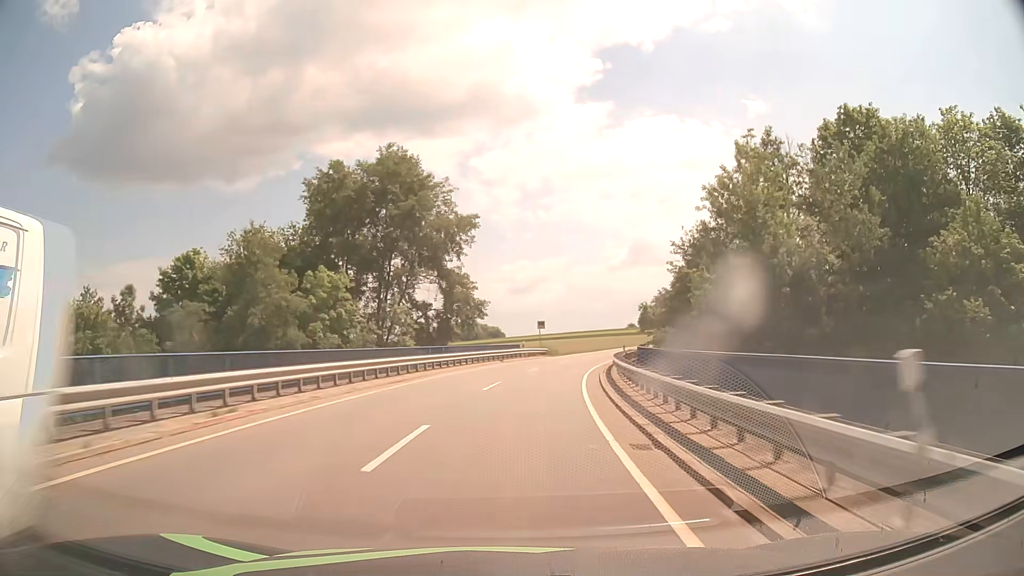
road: tertiary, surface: asphalt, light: Day
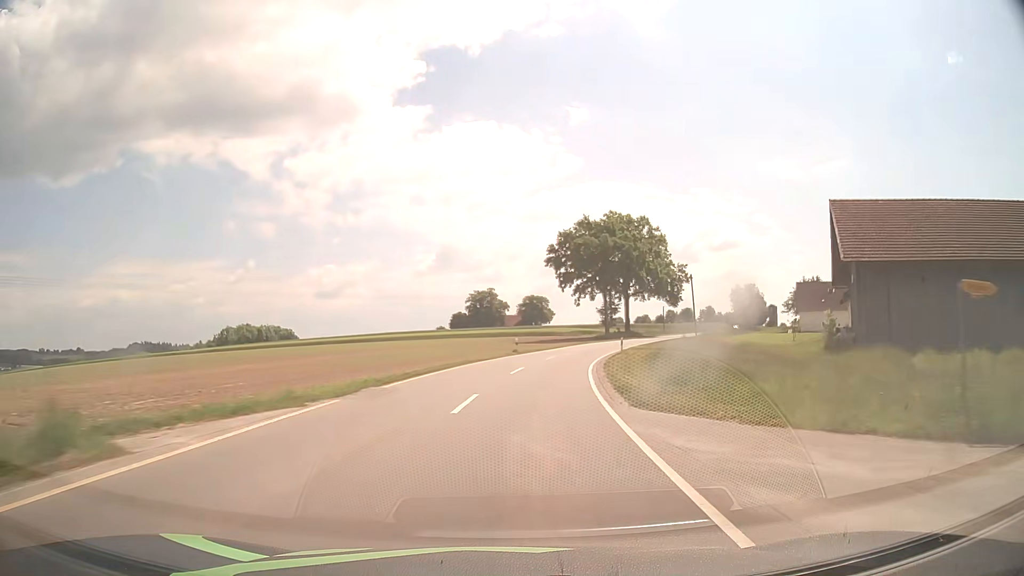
(+7.5, +54.5) m; +16°
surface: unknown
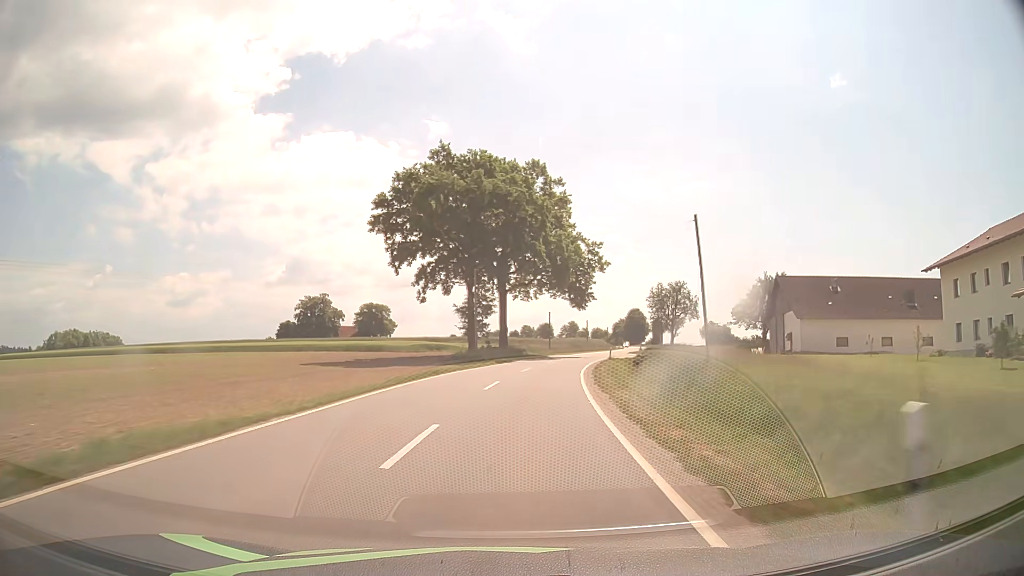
(+4.8, +40.6) m; +13°
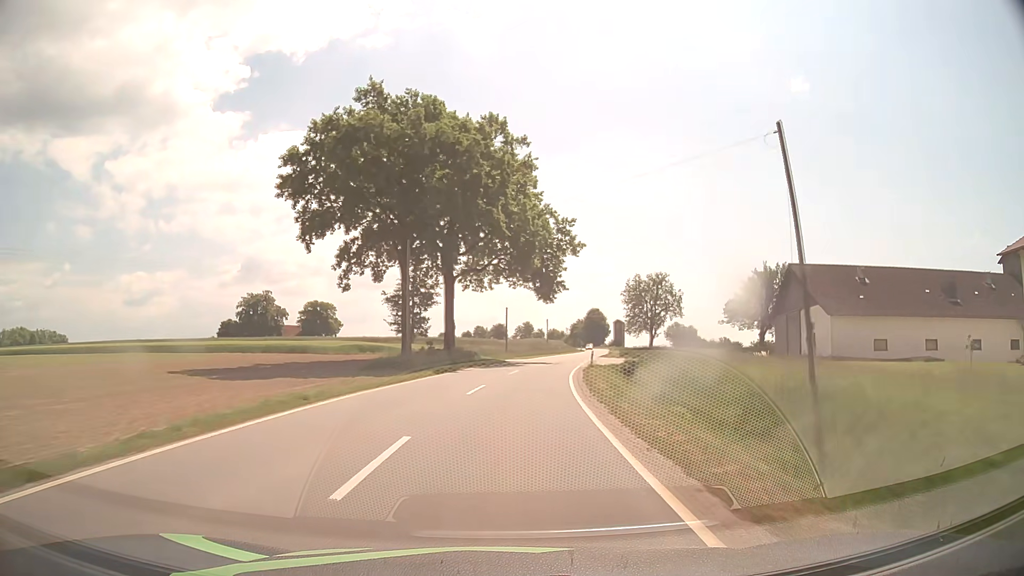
(+0.4, +13.6) m; +4°
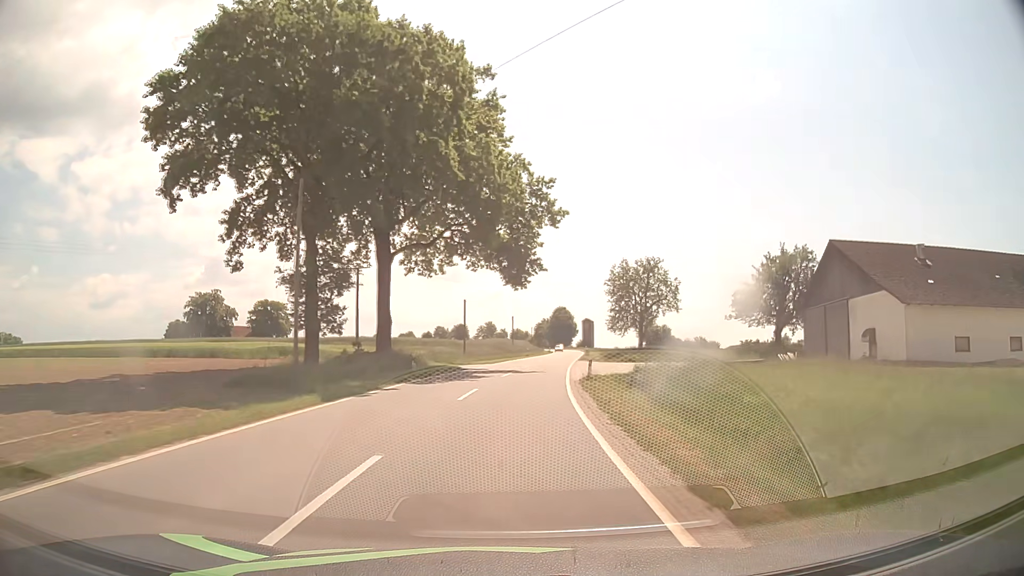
(+0.4, +13.6) m; +3°
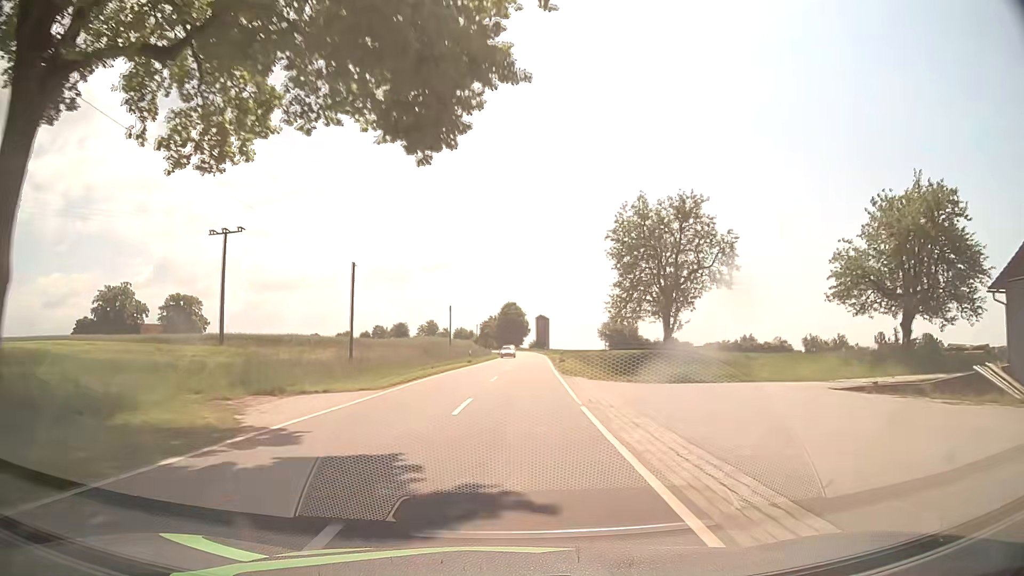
(+1.2, +27.4) m; +5°
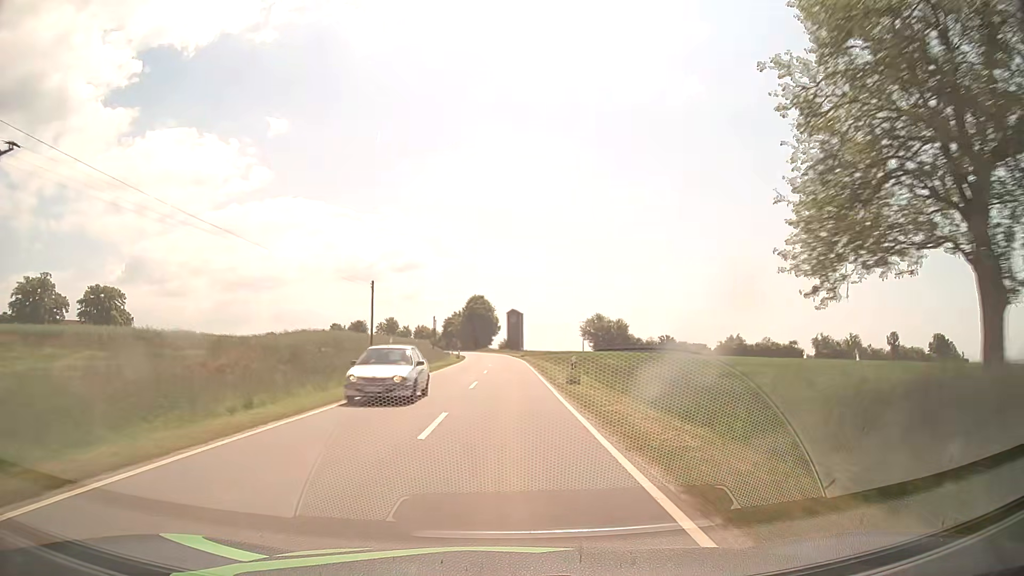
(+0.7, +27.8) m; +3°
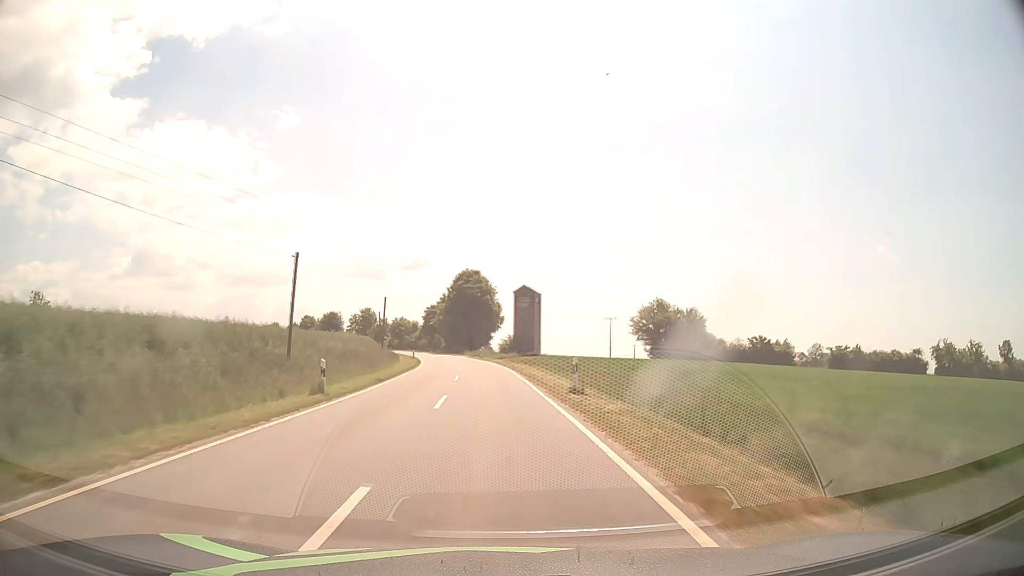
(+0.1, +56.1) m; 0°
(0, +10) (0, +20) (-1, +30) (-2, +40) (-2, +50) (-4, +60) (-5, +70) (-6, +80) (-8, +89) (-10, +99) m
